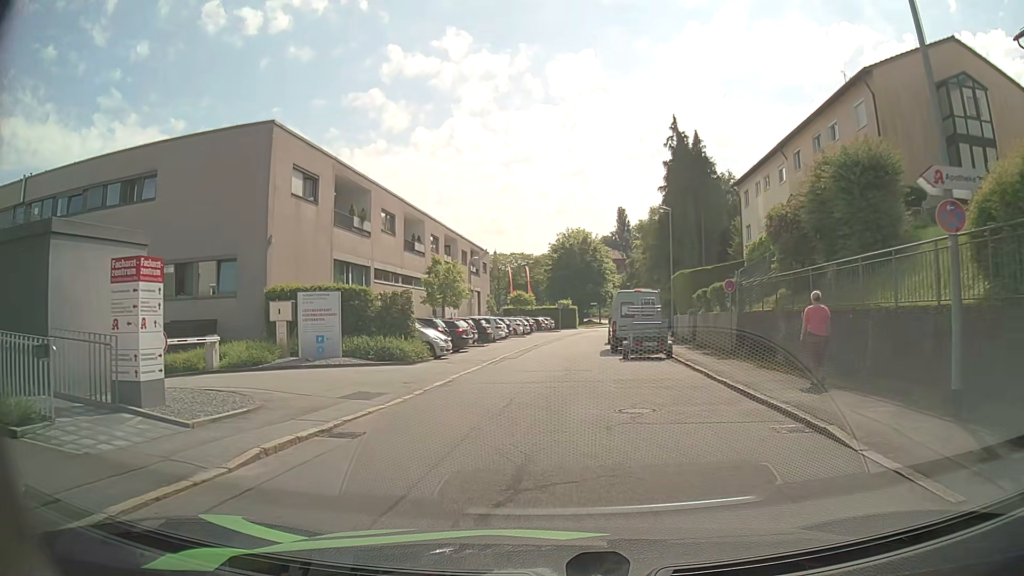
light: Day
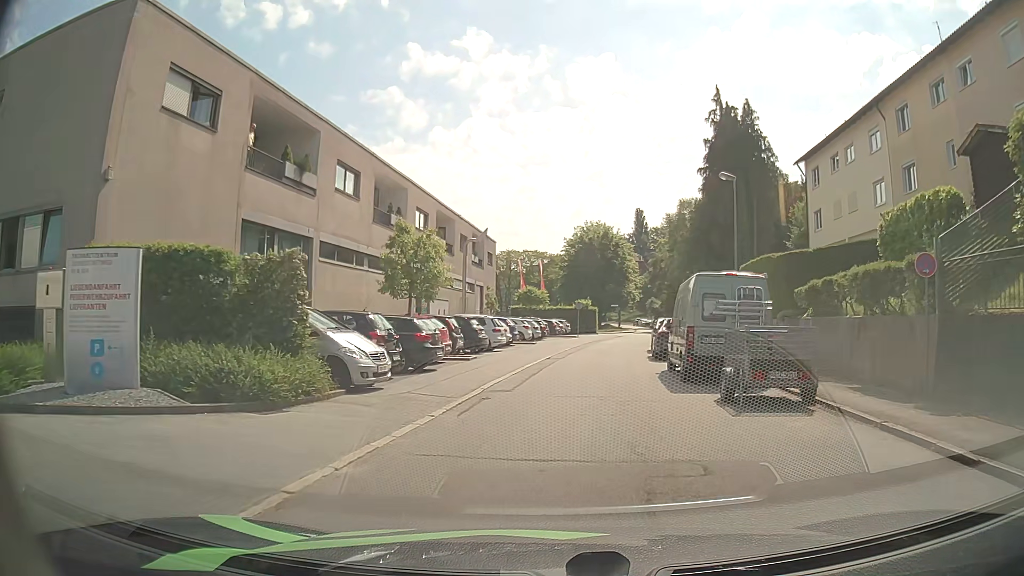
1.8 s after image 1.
(-0.2, +11.6) m; -1°
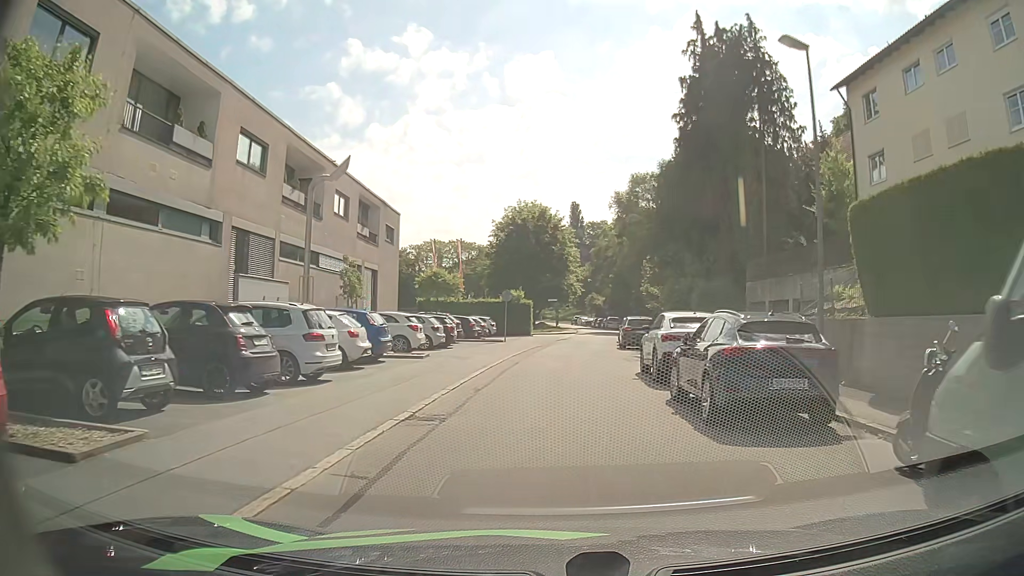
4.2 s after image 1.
(+0.7, +16.3) m; +5°
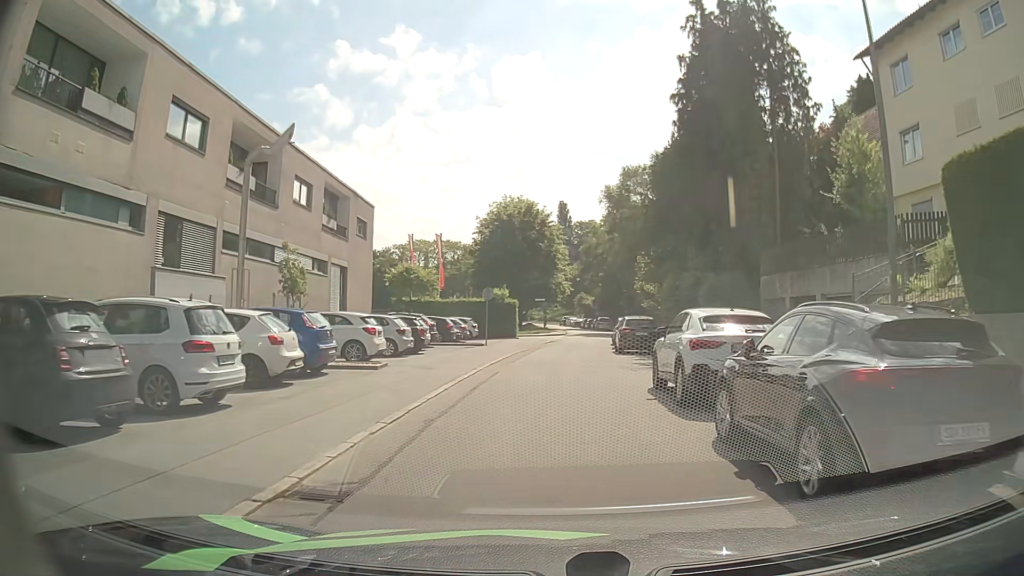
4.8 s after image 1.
(0.0, +4.1) m; +1°
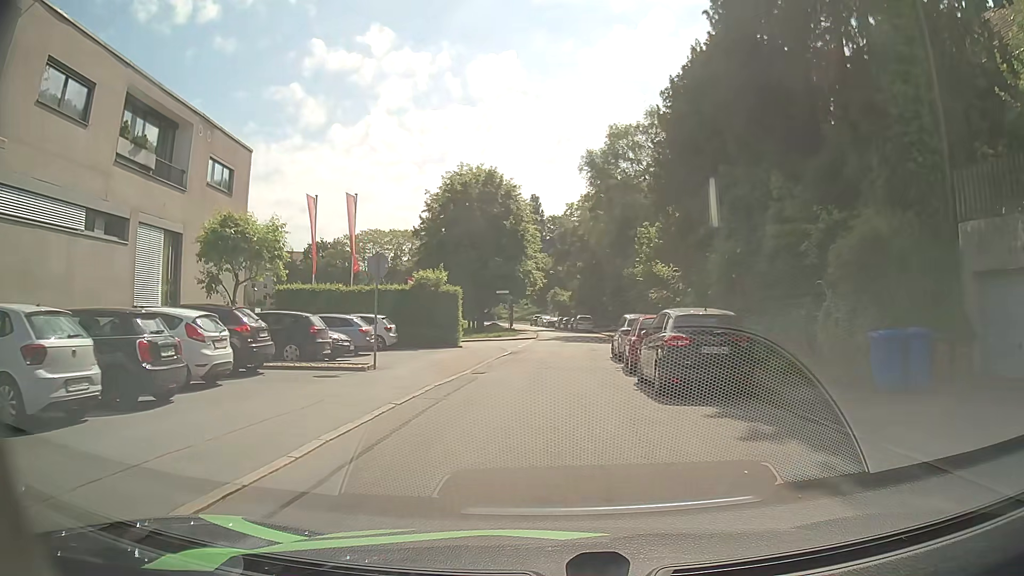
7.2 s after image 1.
(+0.3, +16.5) m; +1°
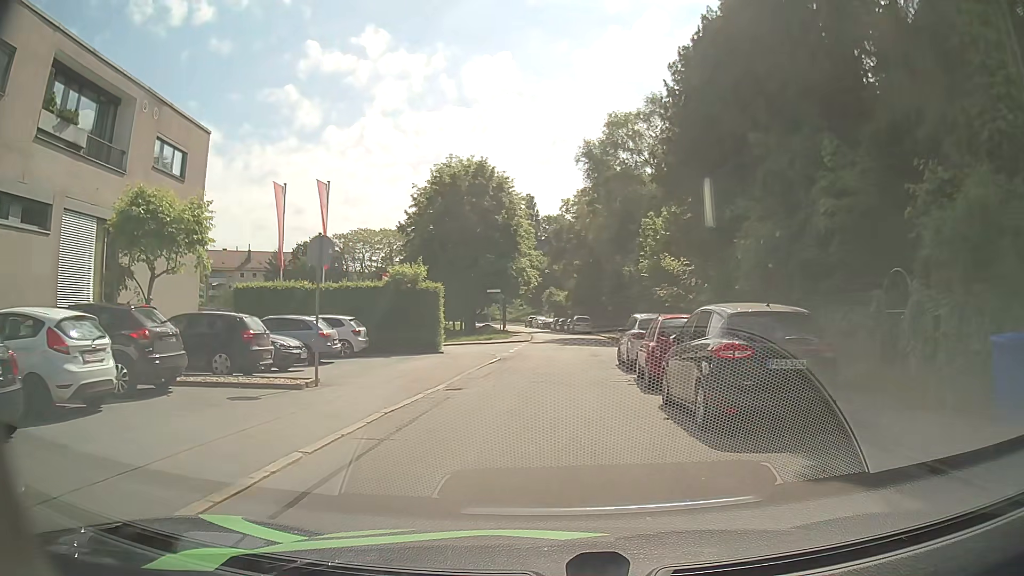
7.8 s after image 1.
(+0.1, +3.9) m; +2°
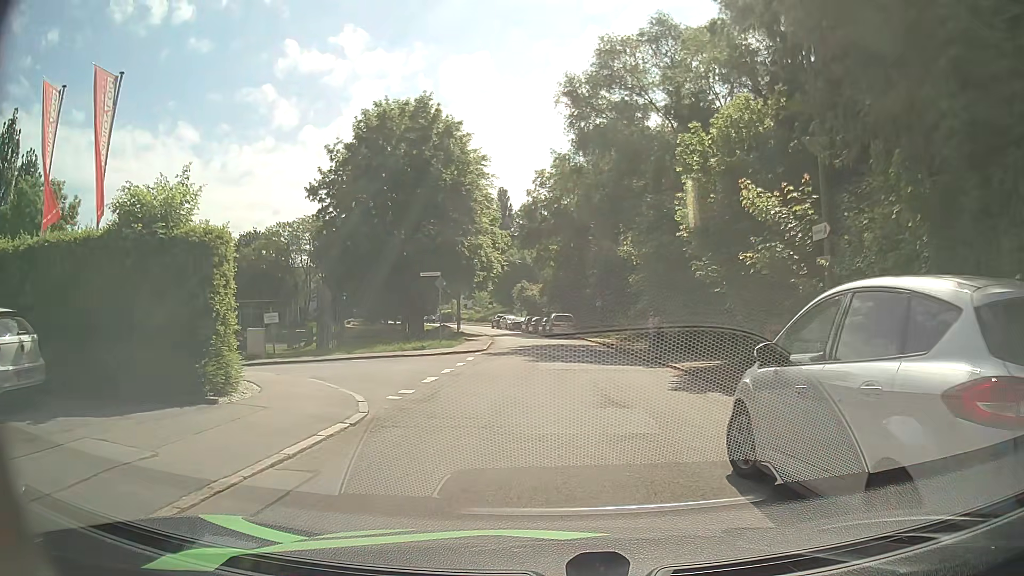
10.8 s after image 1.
(+0.3, +15.8) m; +3°
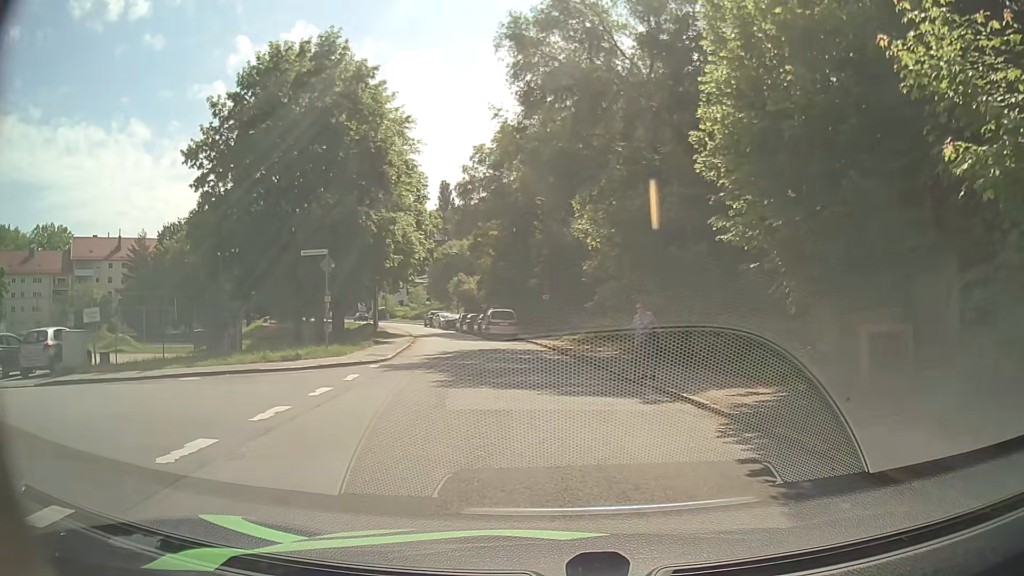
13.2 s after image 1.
(+0.1, +8.8) m; +6°
